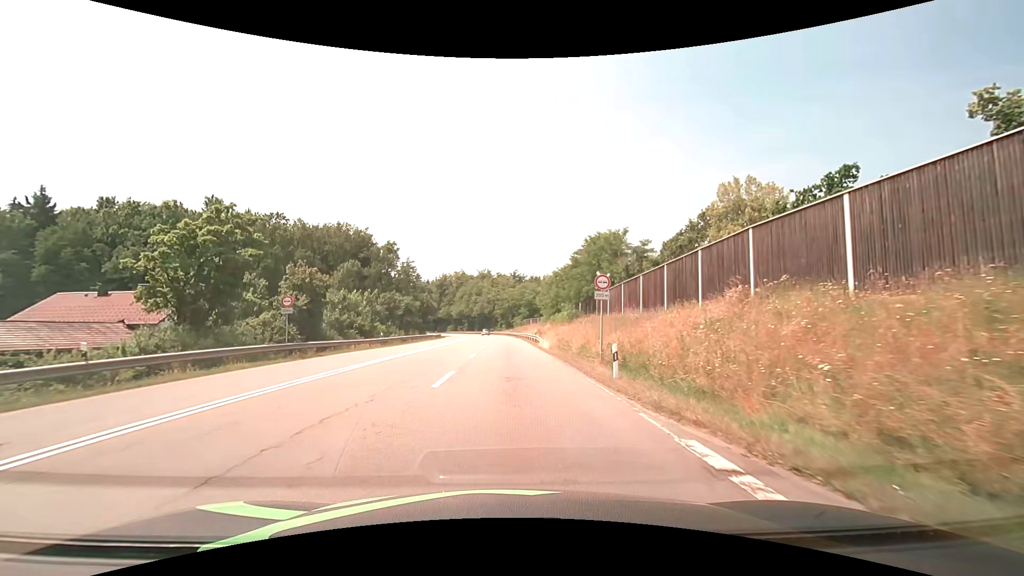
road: secondary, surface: asphalt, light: Day
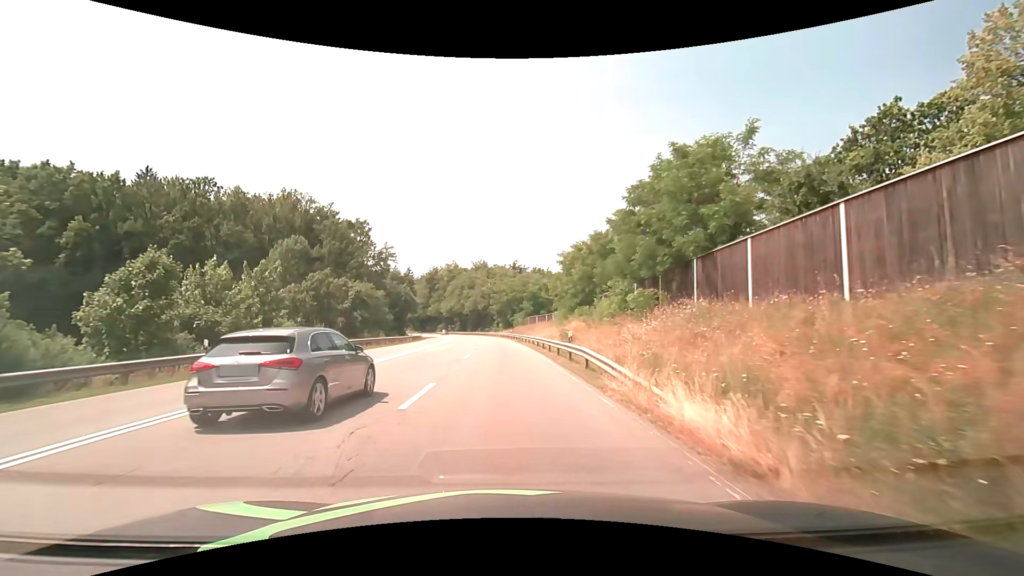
(+0.1, +26.4) m; 0°
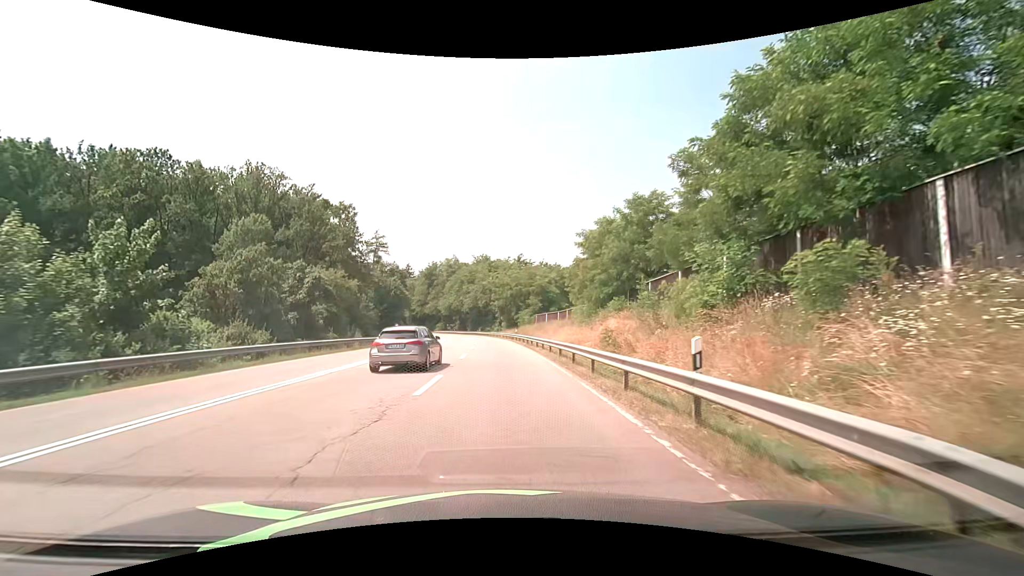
(0.0, +13.2) m; 0°
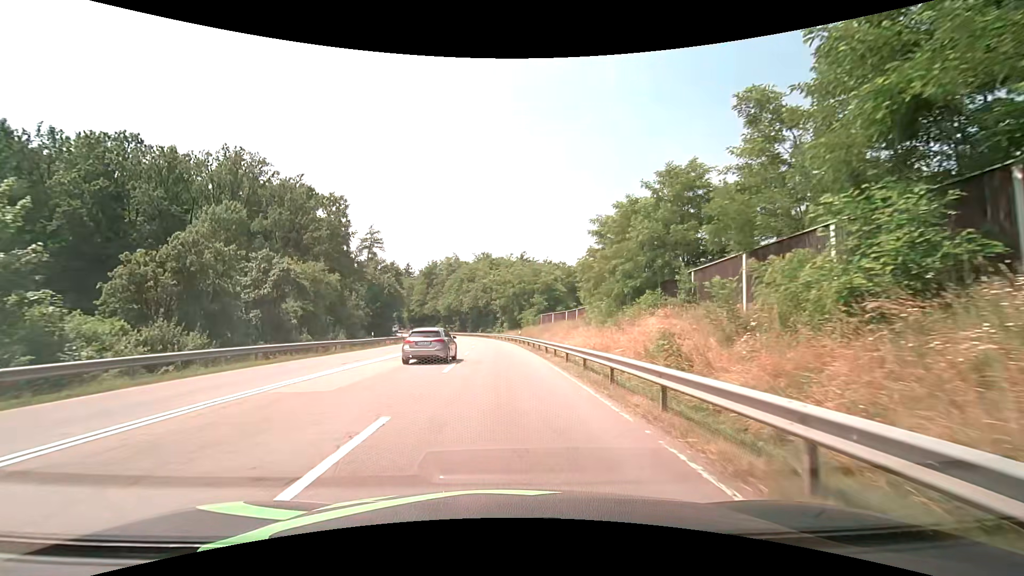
(0.0, +6.6) m; 0°
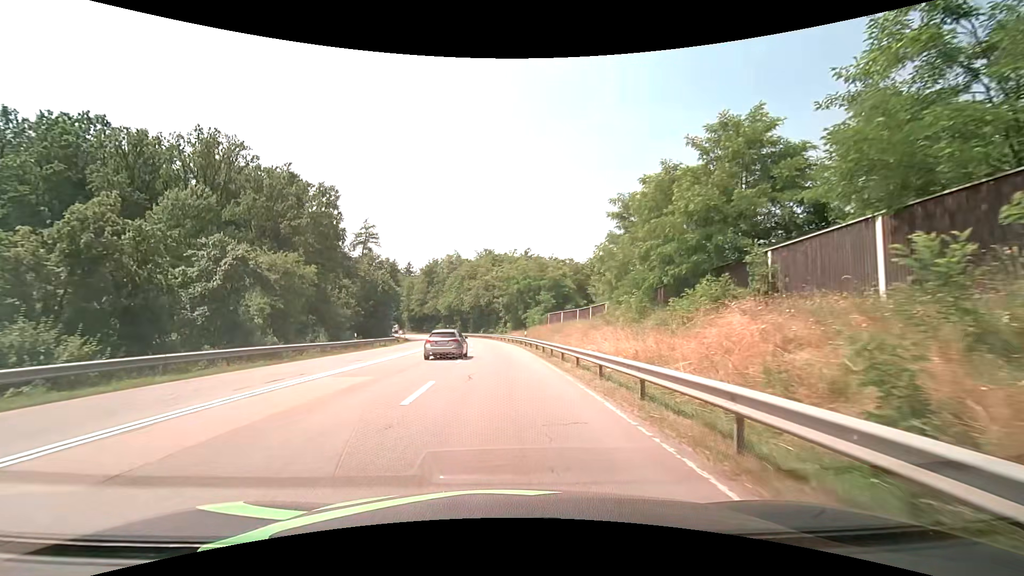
(0.0, +6.6) m; 0°
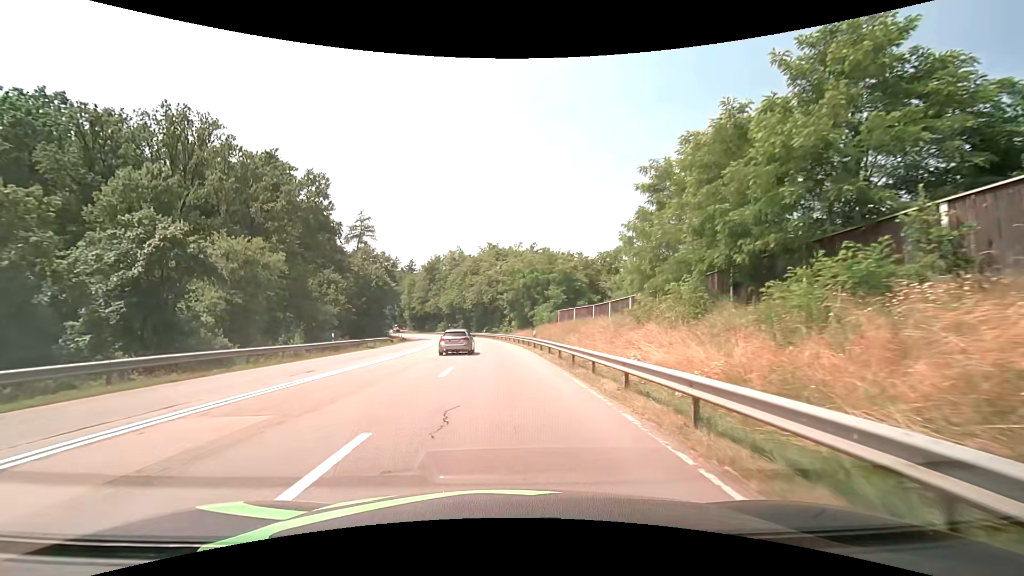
(0.0, +6.7) m; -1°
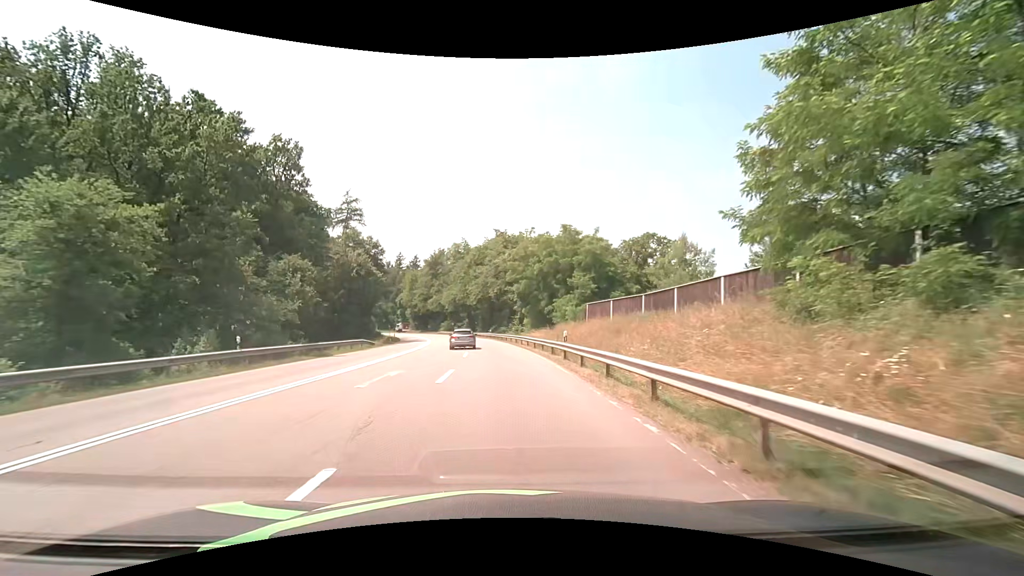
(-0.1, +13.8) m; -1°
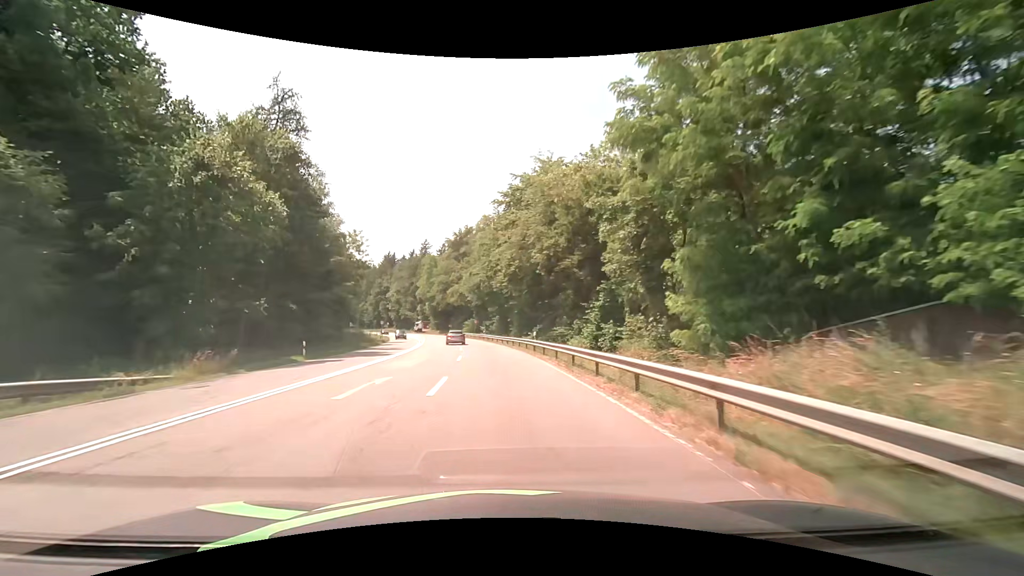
(-1.3, +38.9) m; -4°
(0, +10) (-1, +20) (-1, +30) (-2, +40) (-4, +50) (-5, +60) (-7, +70) (-9, +79) (-11, +89) (-14, +99) m
